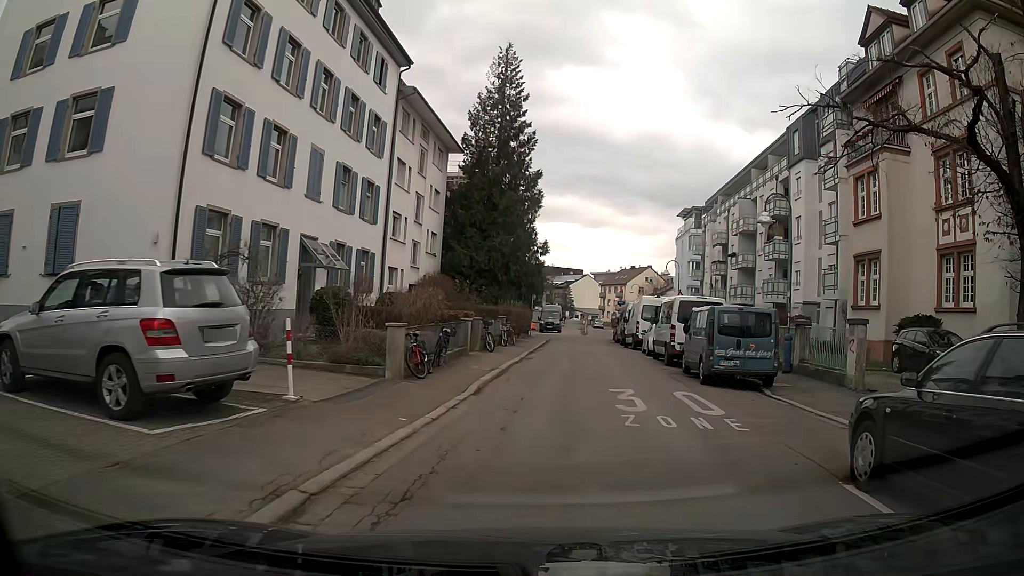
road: residential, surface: asphalt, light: Day
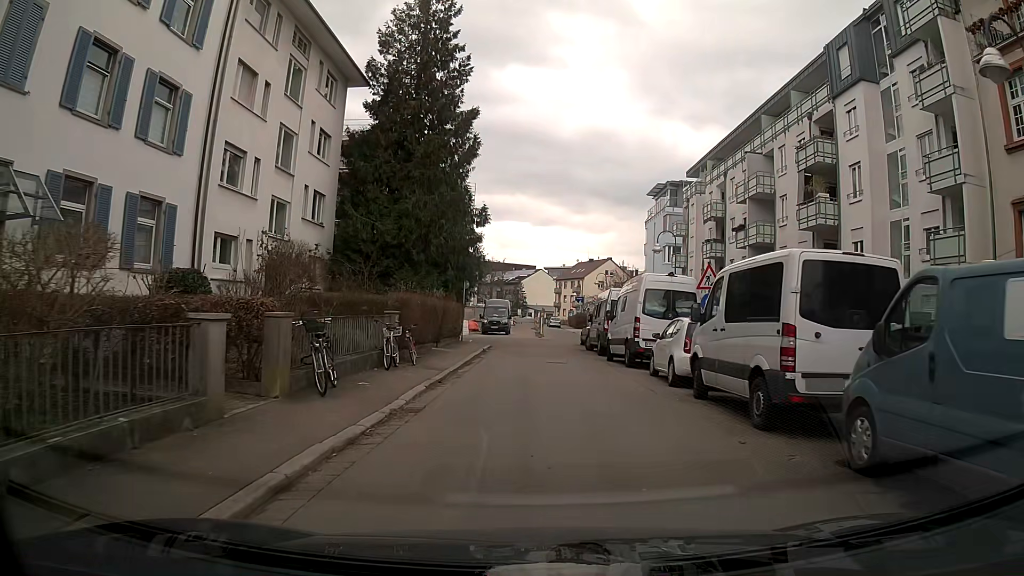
(+0.7, +14.3) m; +4°
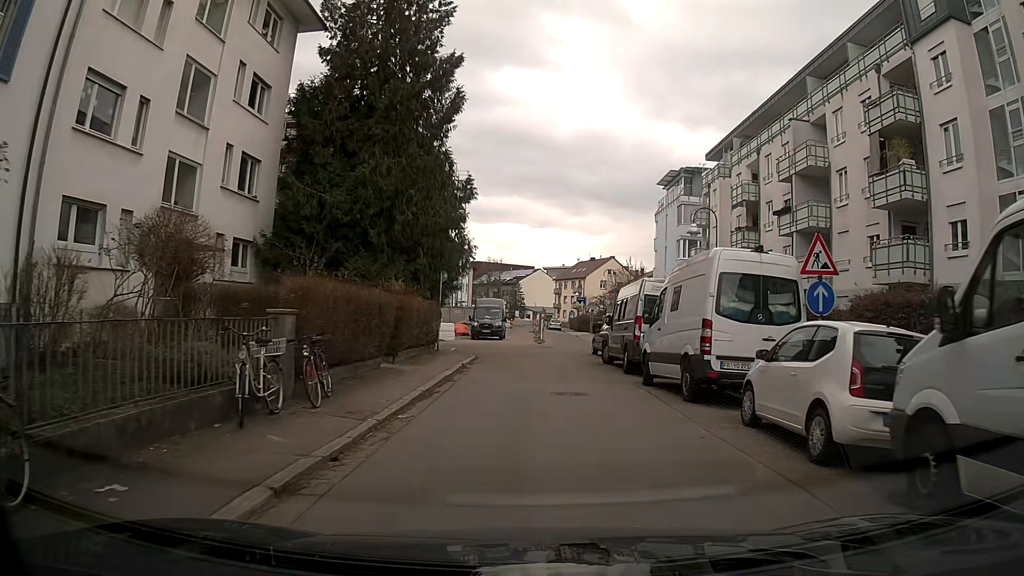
(0.0, +7.6) m; 0°
(0, +10) (0, +20) (+1, +30) (+2, +40) (+3, +50) (+3, +60) (+3, +70) (+3, +80) (+1, +90) (0, +100) m
